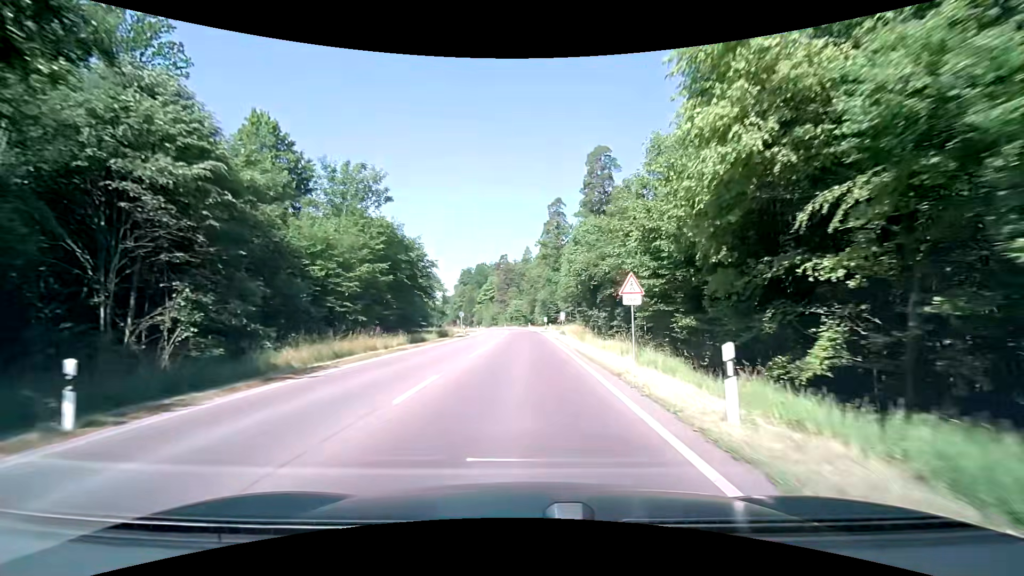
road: secondary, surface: asphalt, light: Day
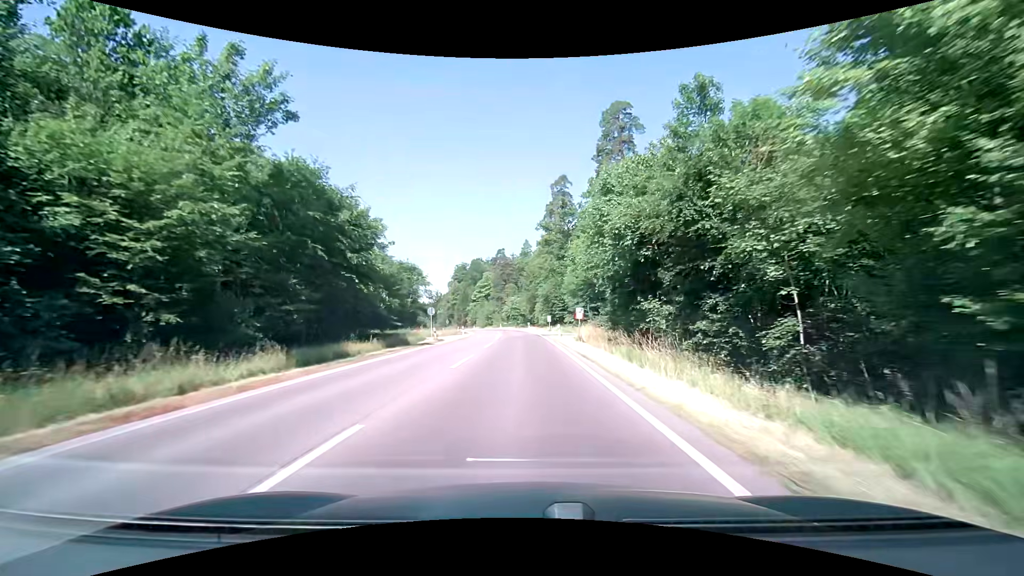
(0.0, +17.7) m; 0°
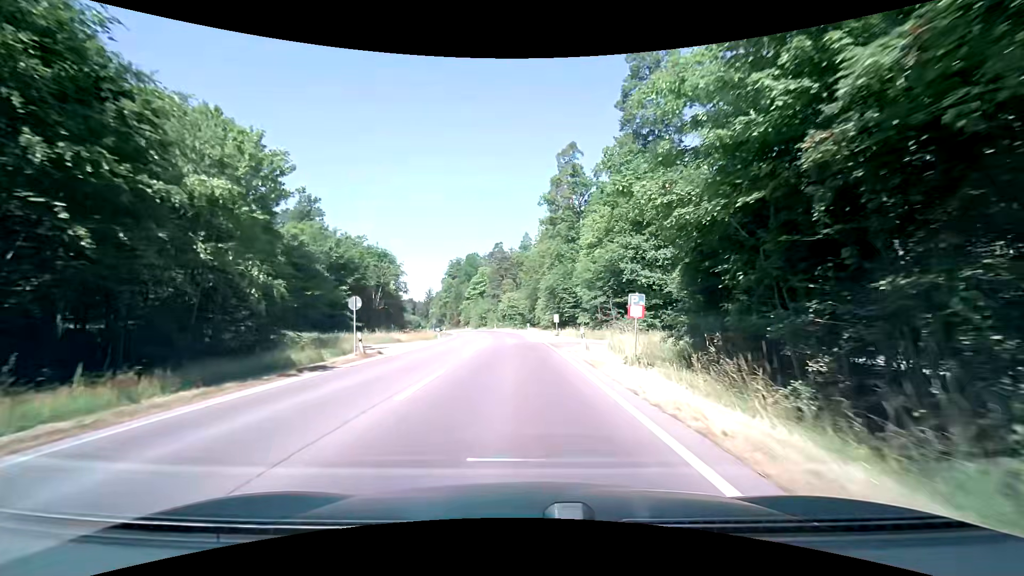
(0.0, +17.9) m; 0°
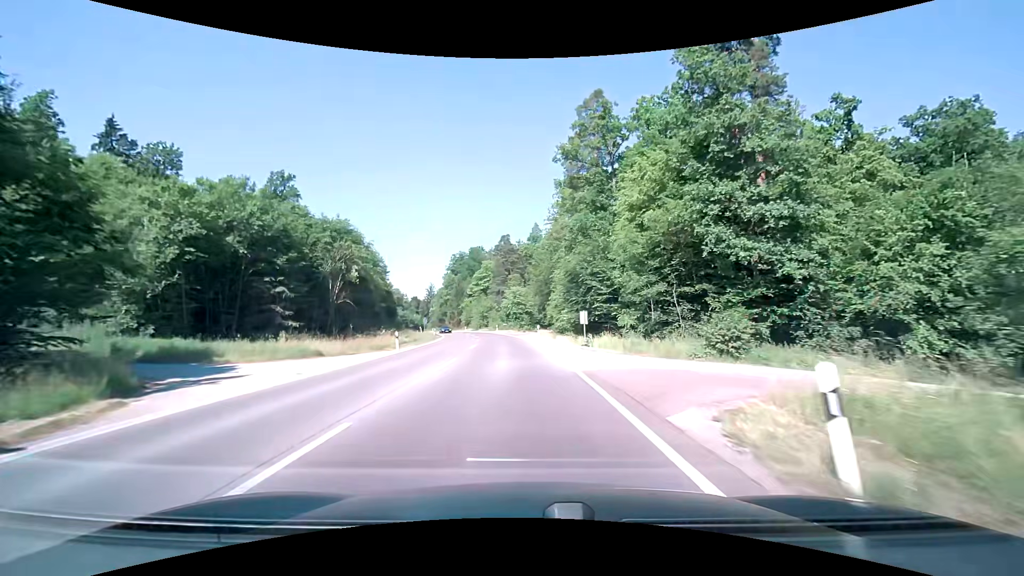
(0.0, +18.0) m; -1°
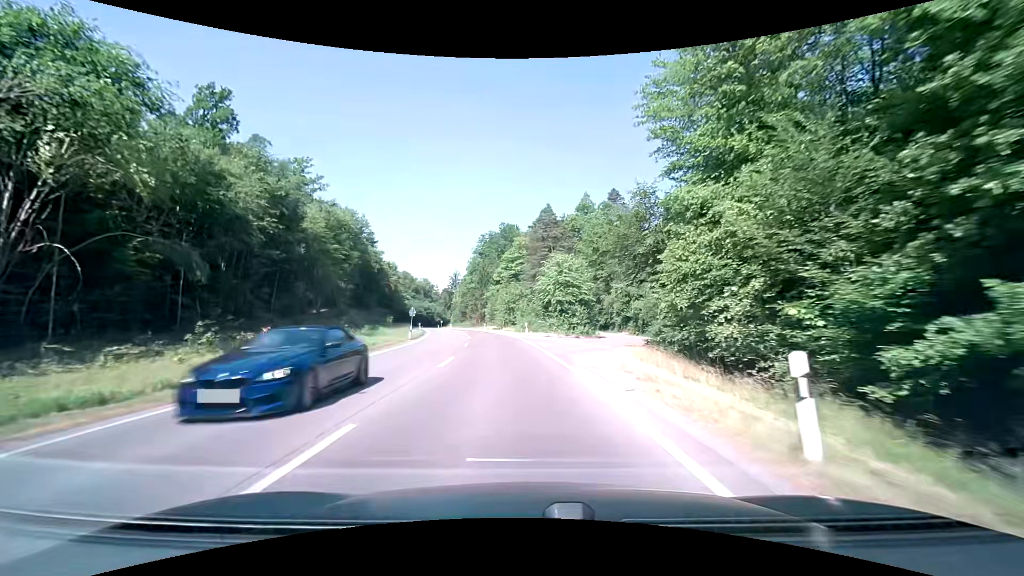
(-1.4, +36.4) m; -4°
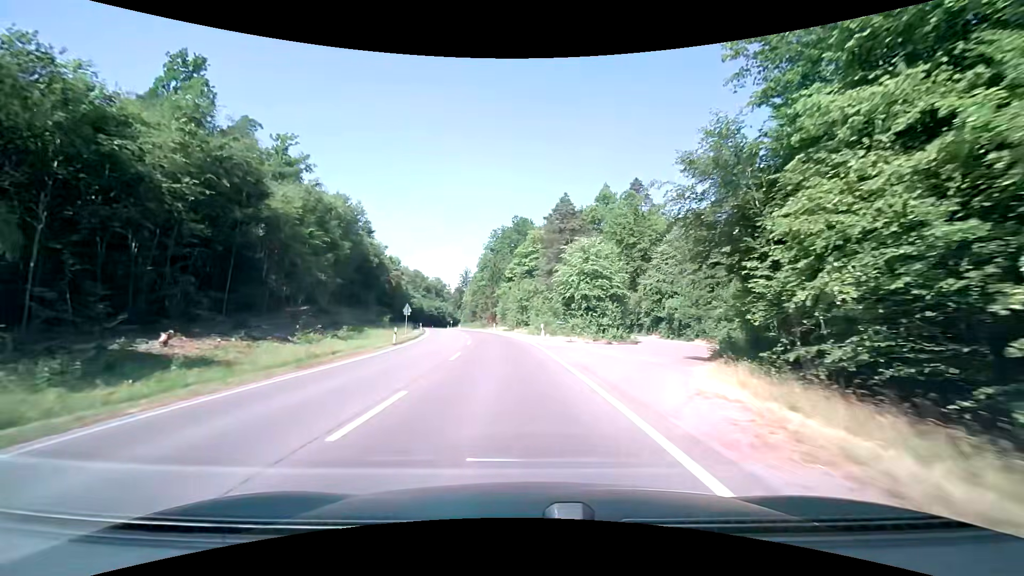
(-0.2, +9.1) m; -2°
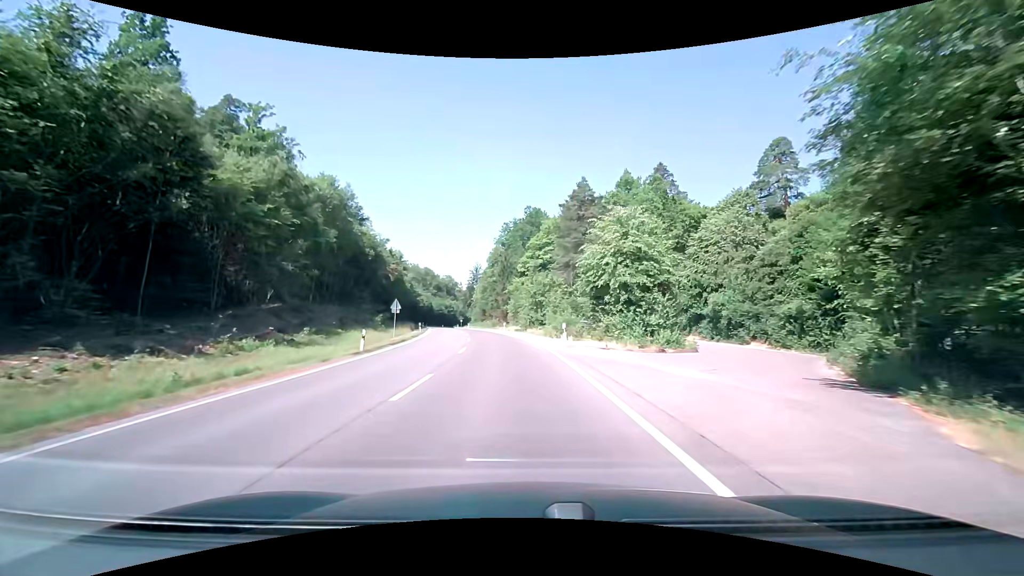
(-0.1, +9.2) m; -1°
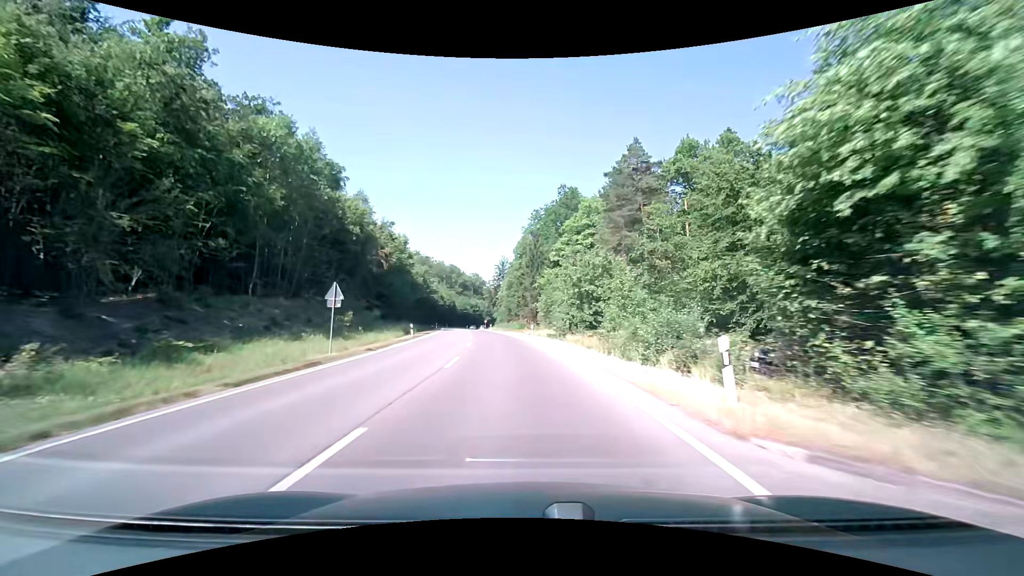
(-0.5, +18.4) m; -3°
(0, +10) (-1, +20) (-2, +30) (-3, +40) (-4, +50) (-5, +60) (-7, +70) (-8, +80) (-10, +89) (-11, +99) m
